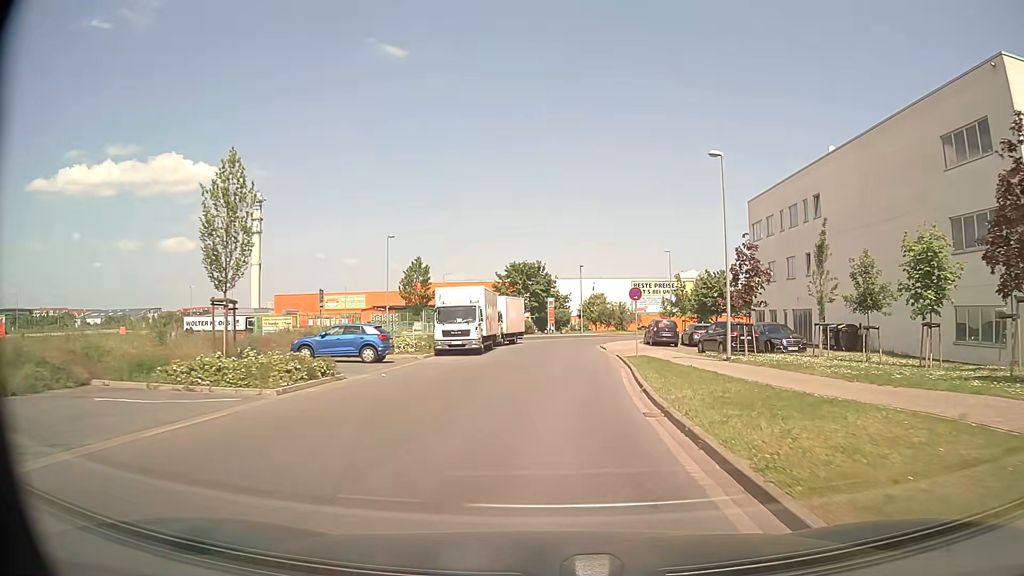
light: Day
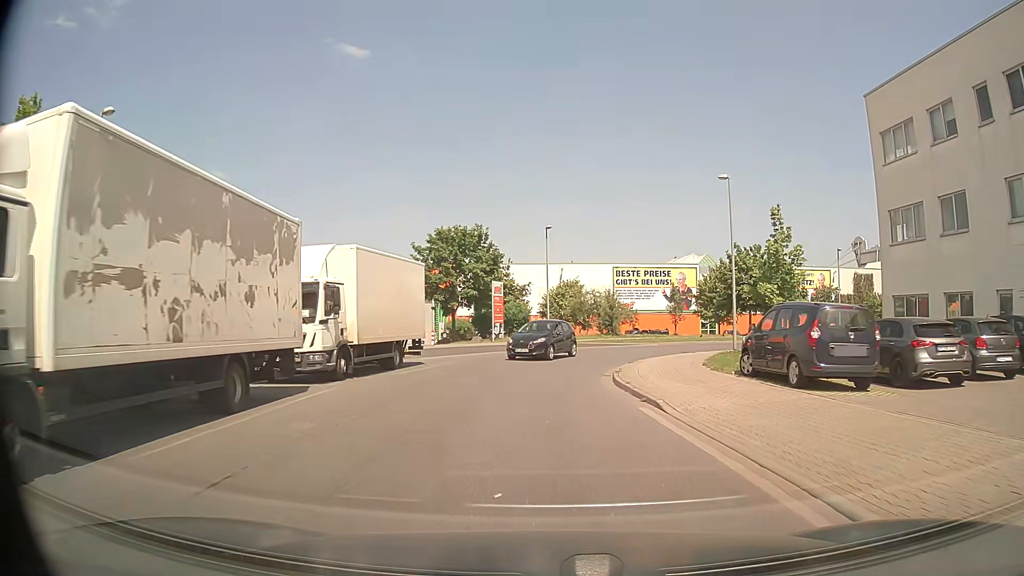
(+1.1, +29.4) m; +3°
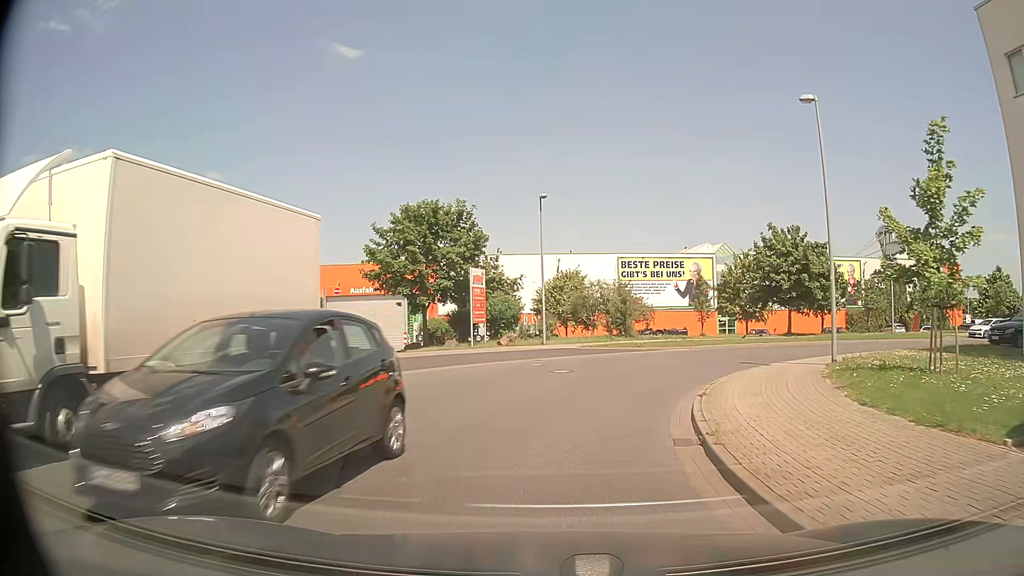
(+0.1, +10.6) m; +1°
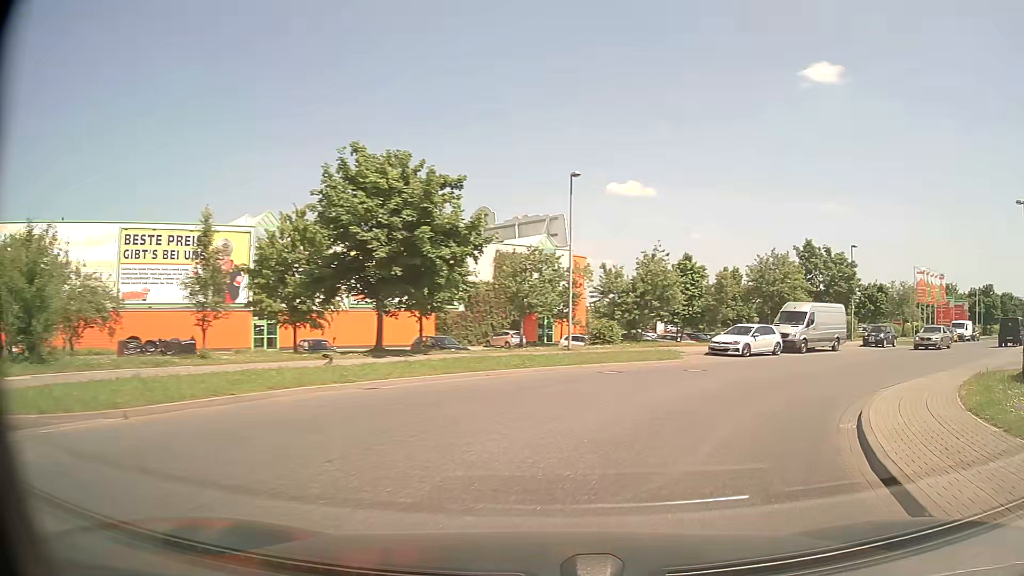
(+5.0, +22.5) m; +36°
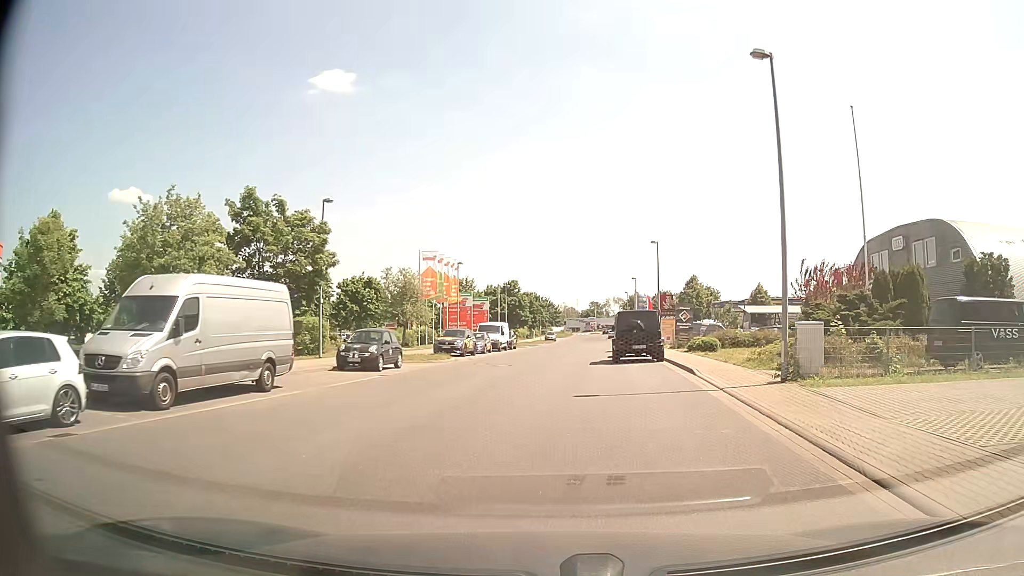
(+9.6, +19.6) m; +46°
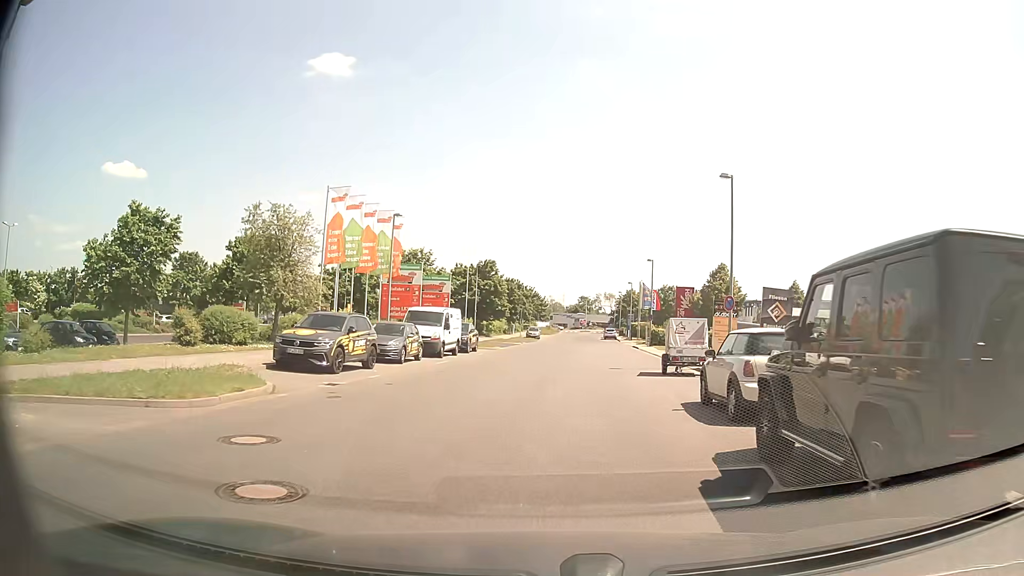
(+0.3, +21.9) m; +1°
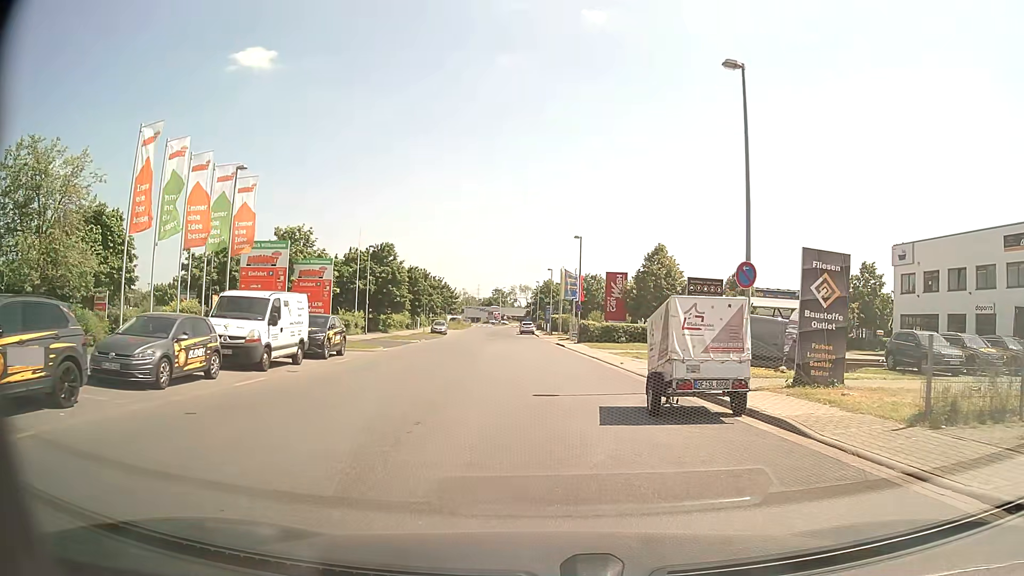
(+0.7, +11.3) m; +7°
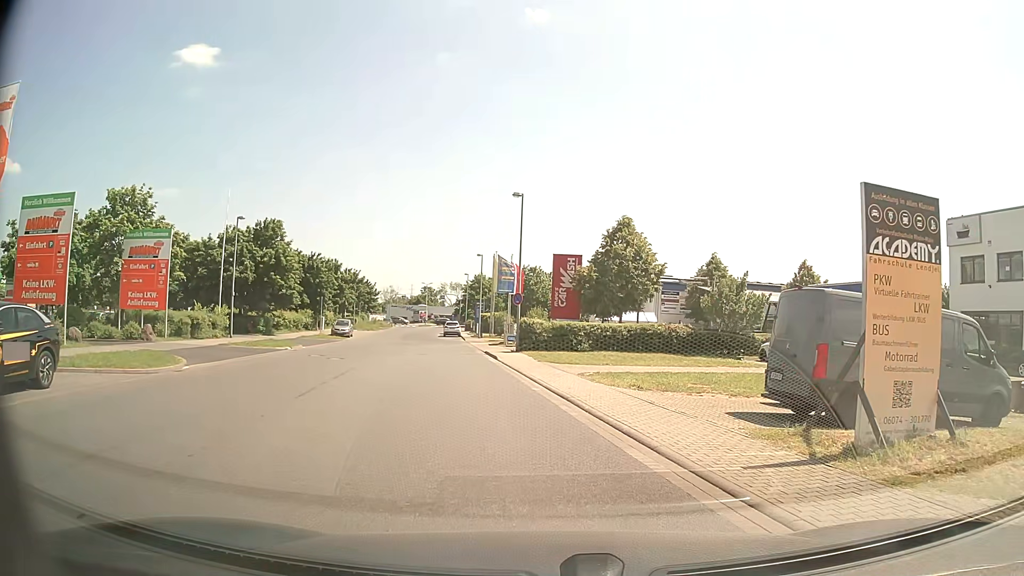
(+0.3, +15.5) m; +5°
